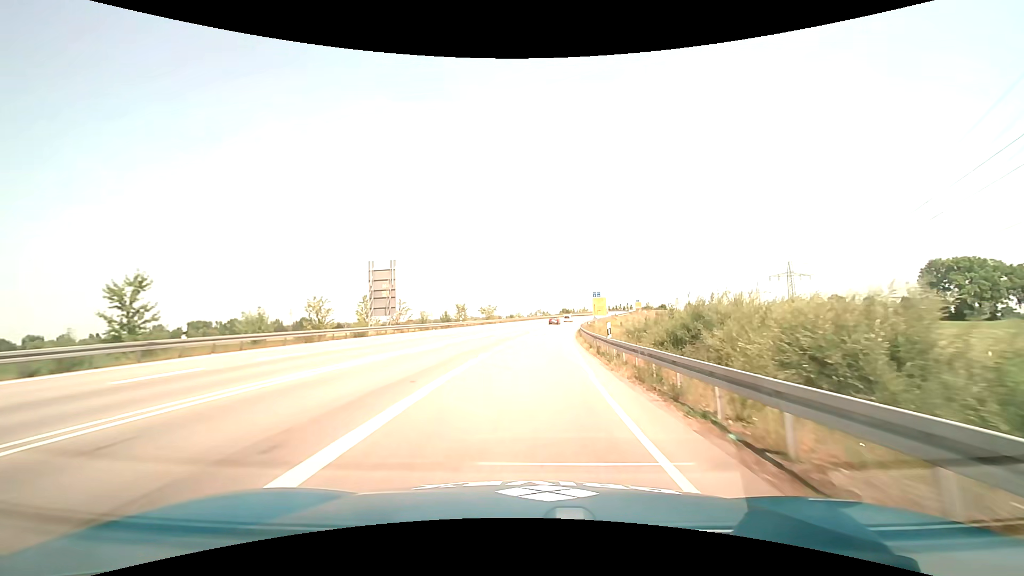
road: trunk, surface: asphalt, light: Day
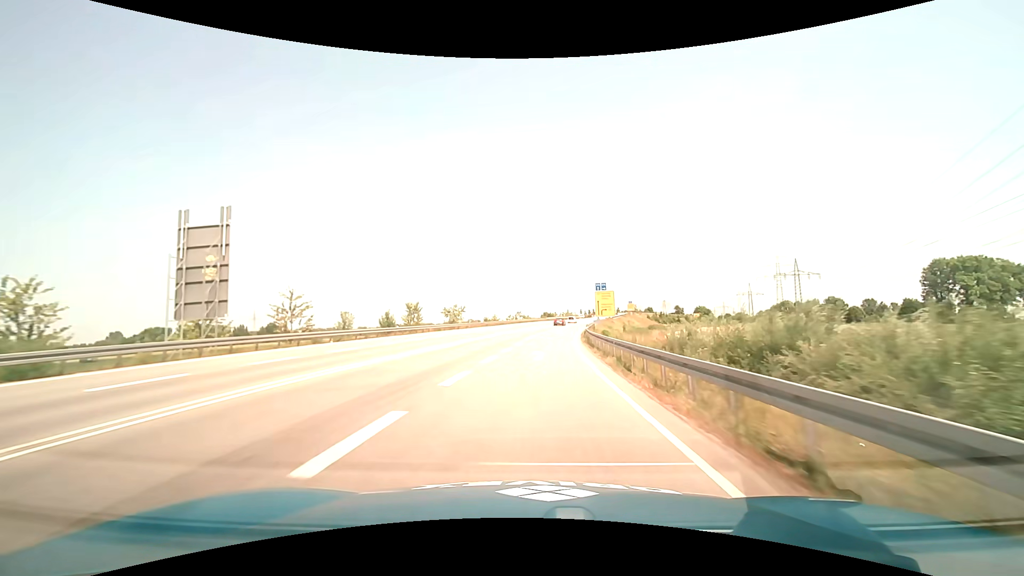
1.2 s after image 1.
(+0.8, +24.8) m; +3°
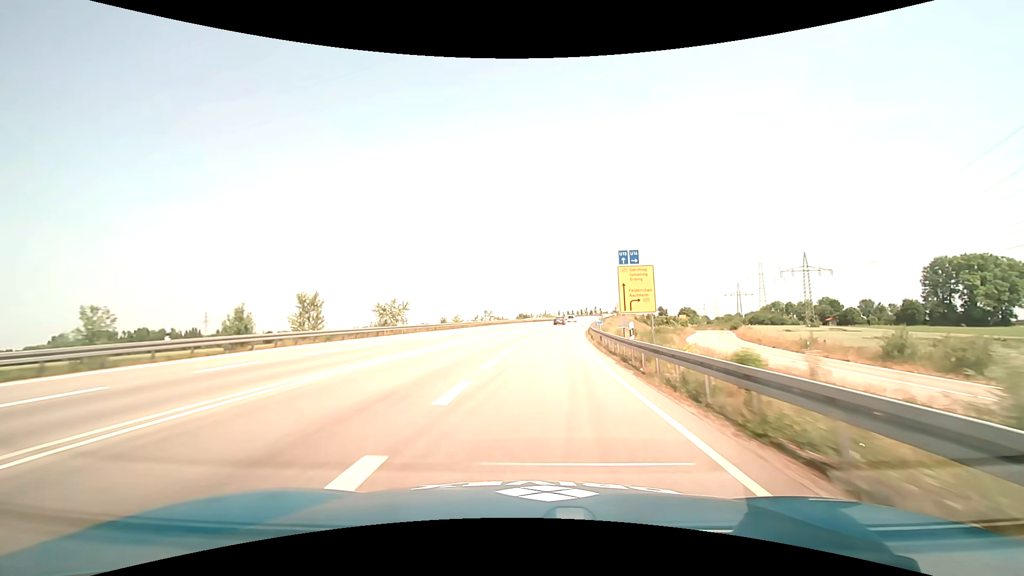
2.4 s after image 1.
(+0.6, +26.6) m; +3°
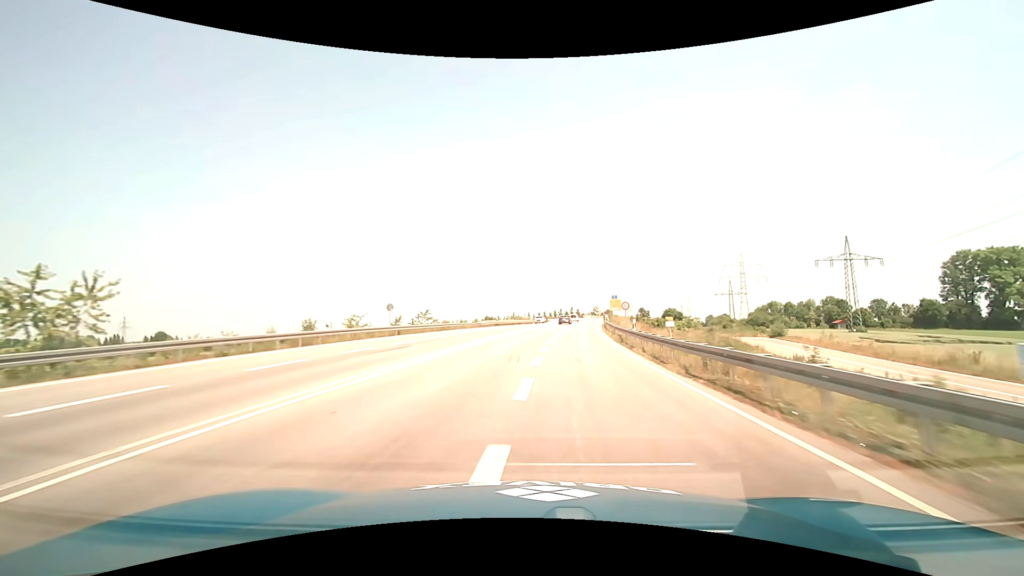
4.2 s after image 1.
(+1.4, +41.6) m; +4°
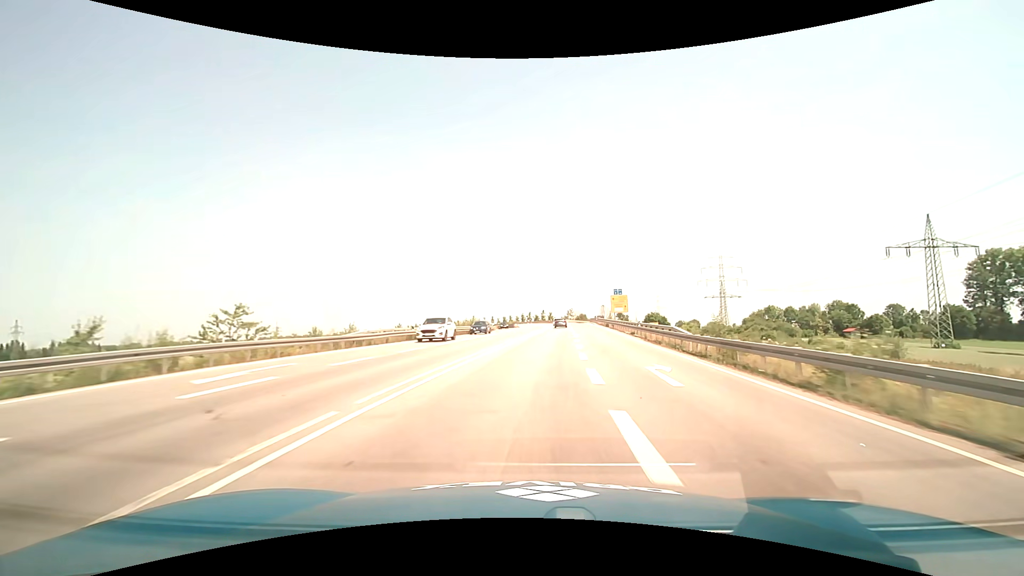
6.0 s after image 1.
(+1.1, +39.8) m; +4°
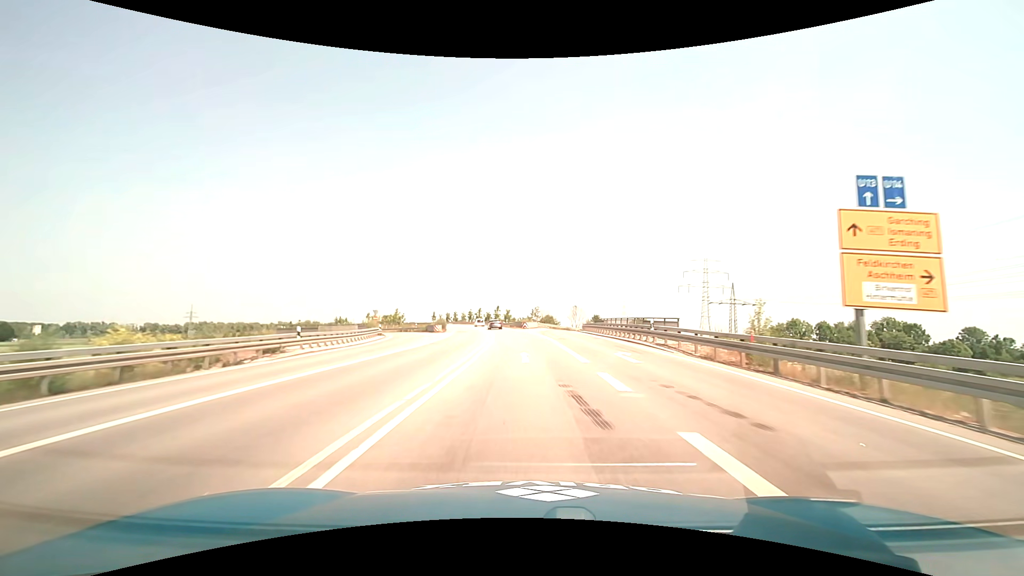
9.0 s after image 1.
(+3.4, +60.6) m; +5°
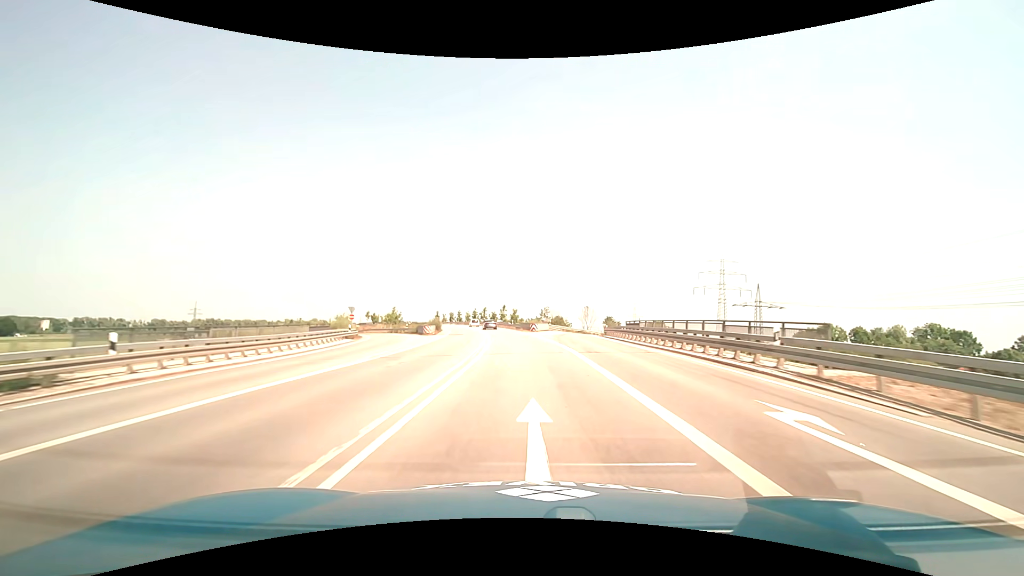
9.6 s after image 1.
(-0.1, +11.8) m; -1°
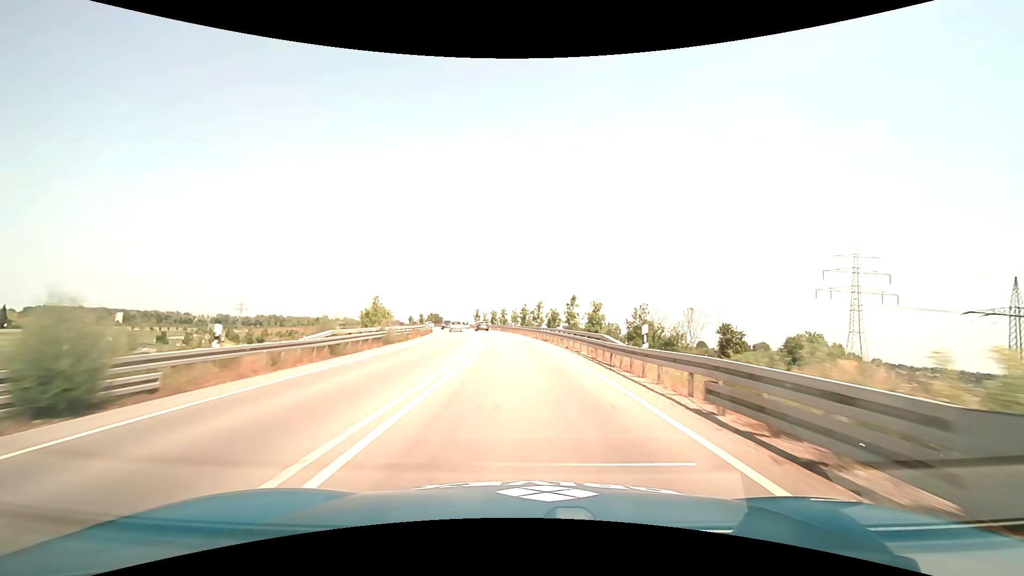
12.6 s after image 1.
(-3.2, +58.9) m; -7°
(0, +10) (0, +20) (-1, +30) (-2, +40) (-3, +50) (-4, +60) (-6, +70) (-8, +79) (-10, +89) (-12, +99) m
